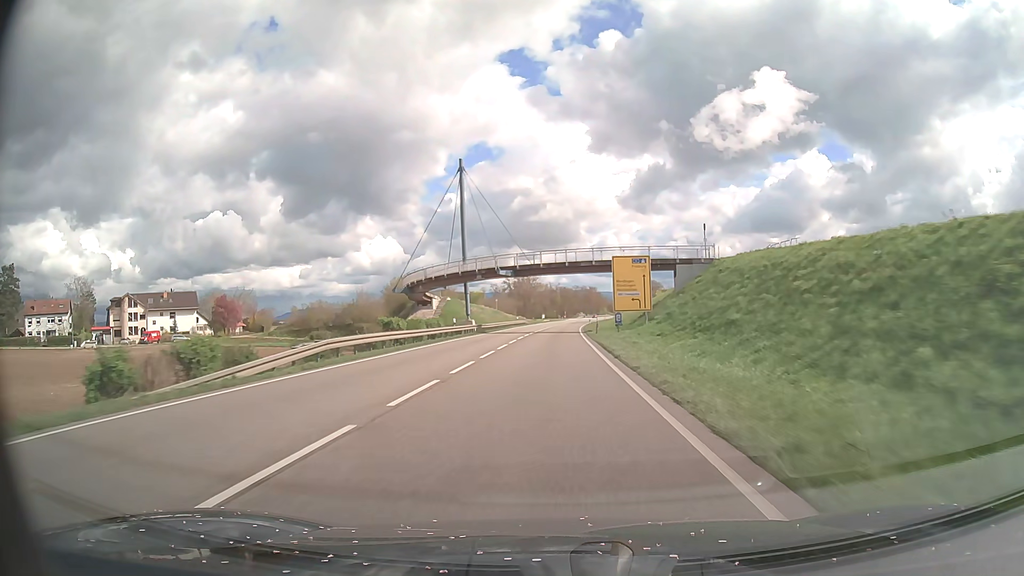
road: primary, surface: asphalt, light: Day
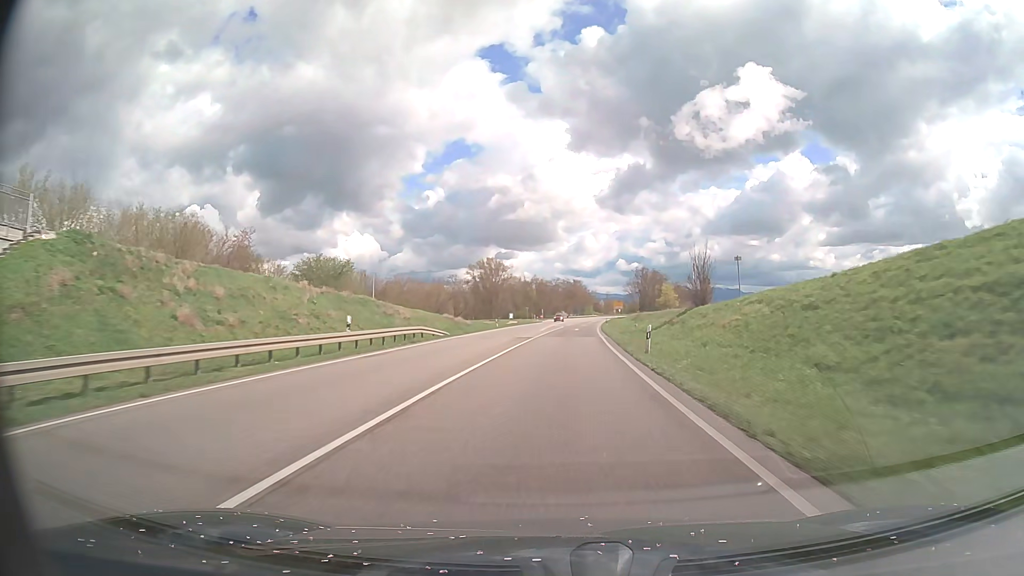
(+1.1, +73.5) m; +2°
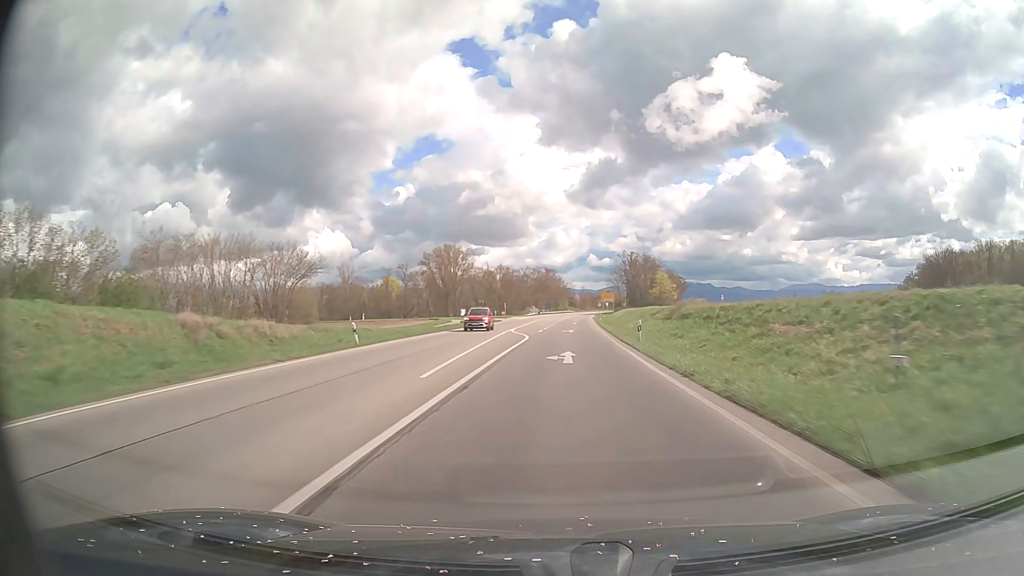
(+1.0, +44.6) m; +2°
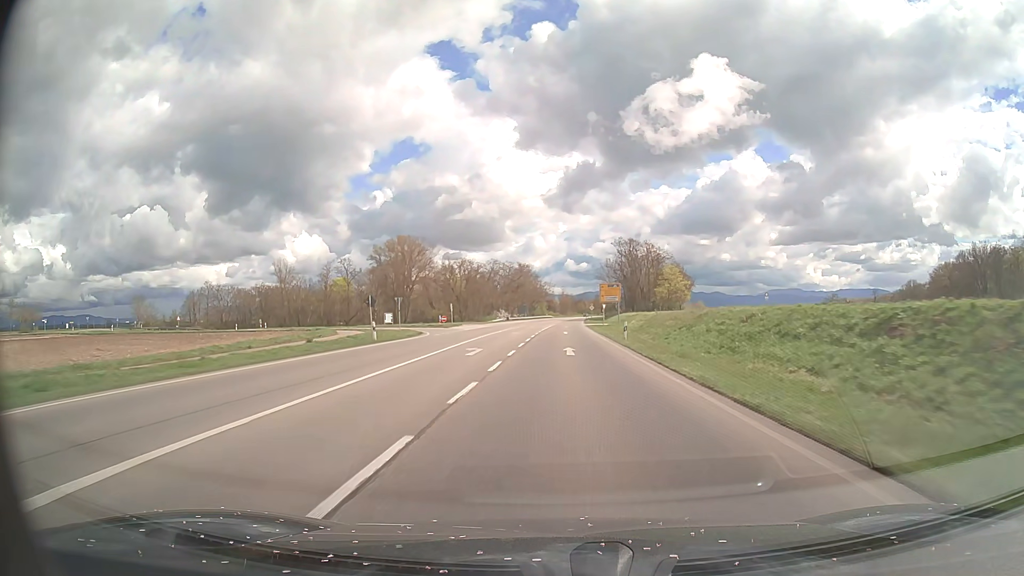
(+0.7, +44.8) m; +2°
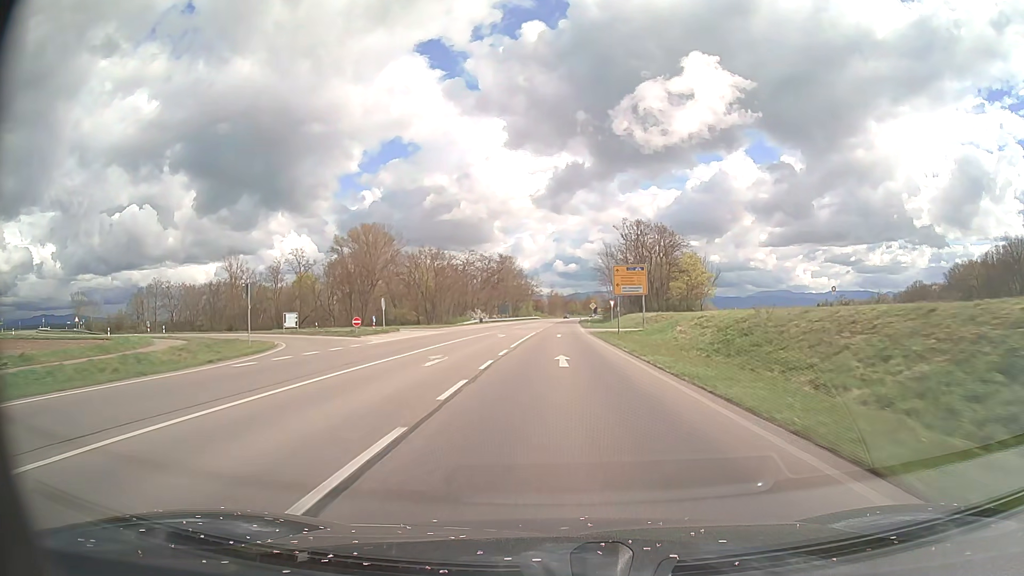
(+0.3, +30.0) m; +1°
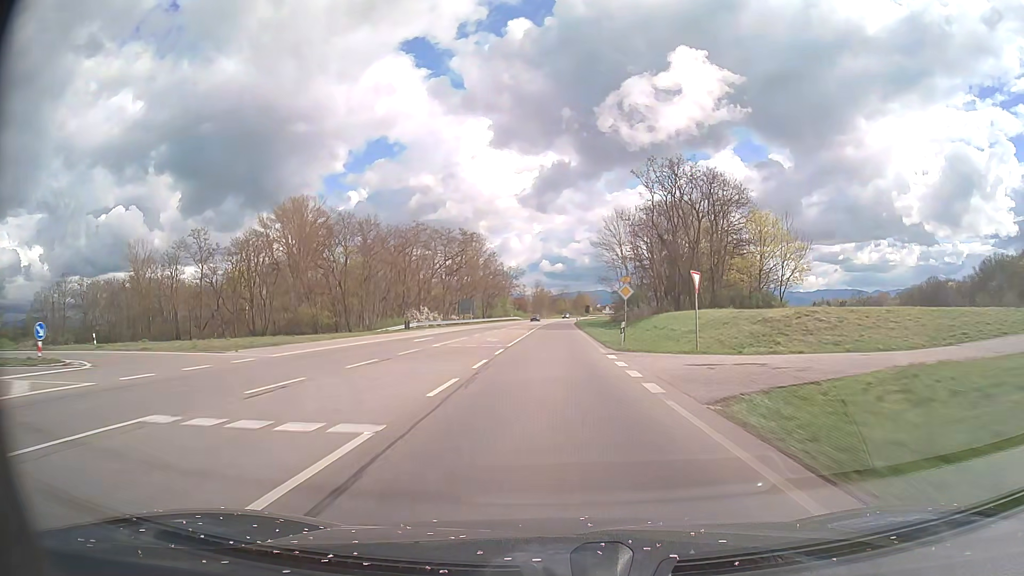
(+0.4, +44.9) m; +1°
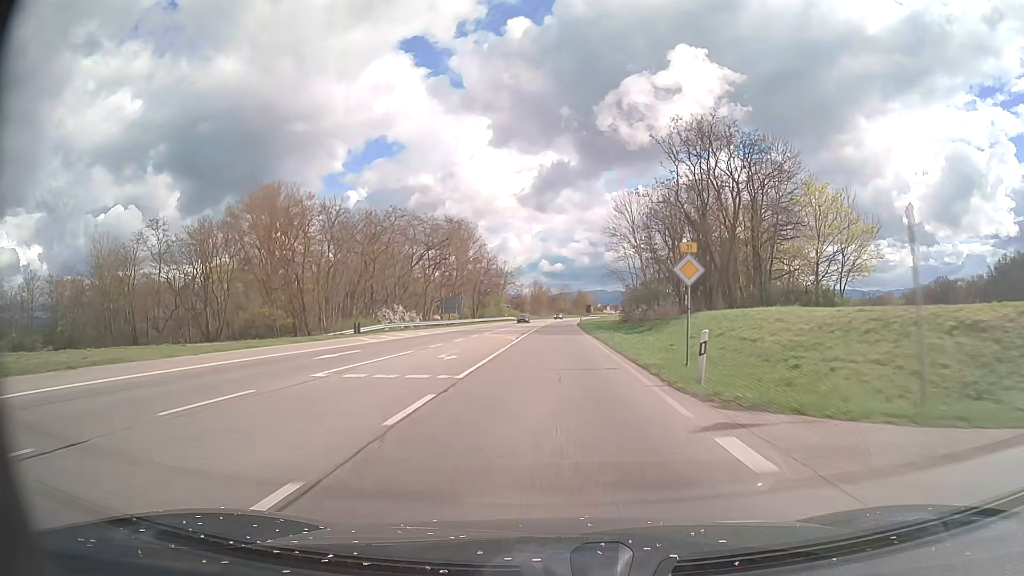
(0.0, +15.0) m; 0°
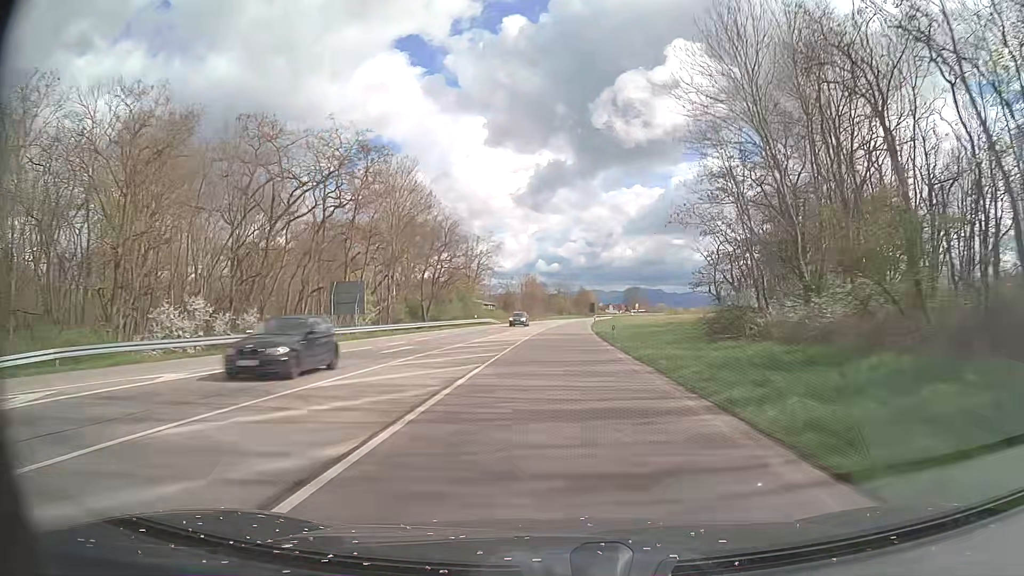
(0.0, +44.9) m; 0°
(0, +10) (0, +20) (0, +30) (0, +40) (+1, +50) (+1, +60) (+1, +70) (+2, +80) (+2, +90) (+3, +100) m
